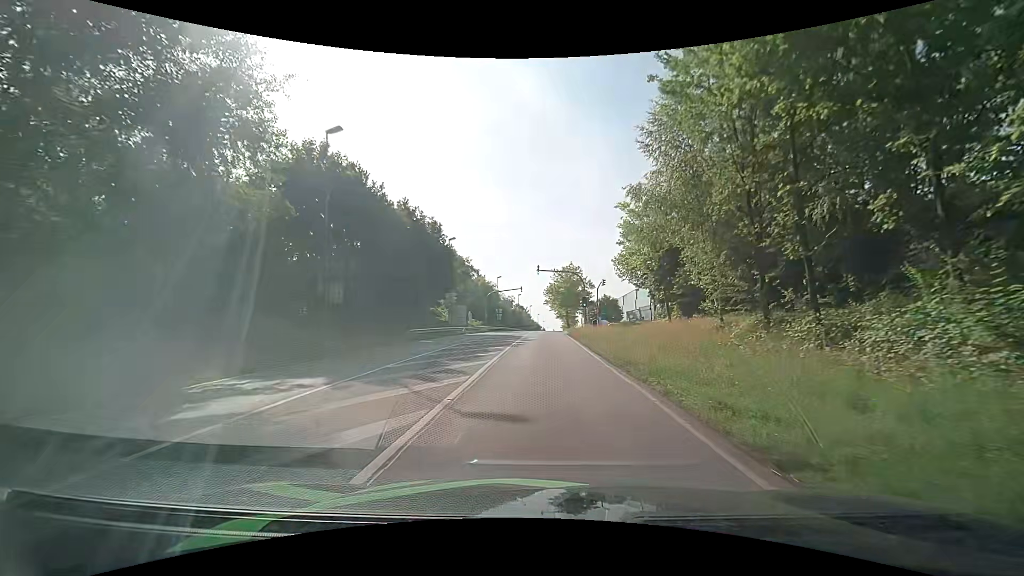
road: secondary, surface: asphalt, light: Day
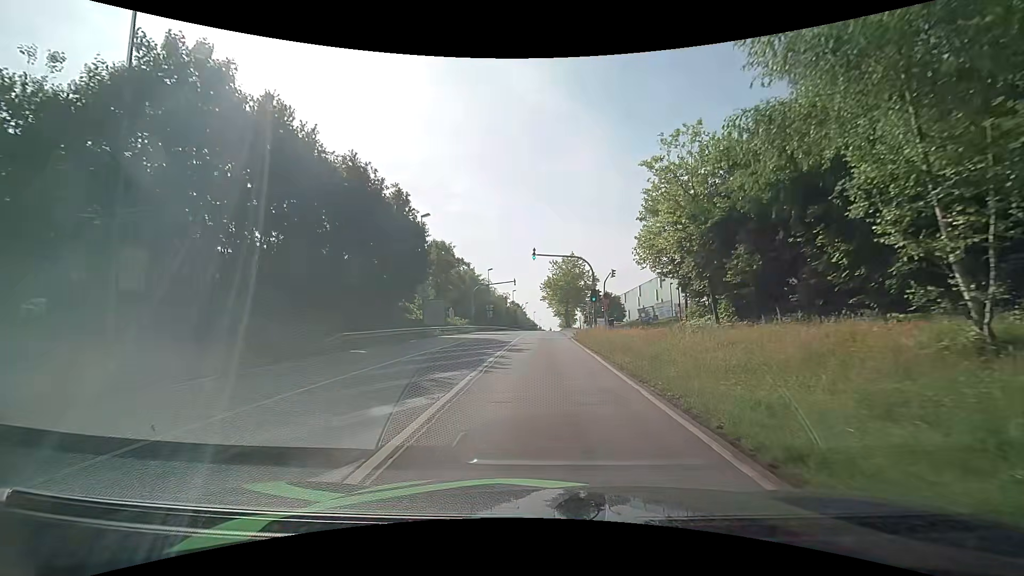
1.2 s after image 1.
(0.0, +11.0) m; +1°
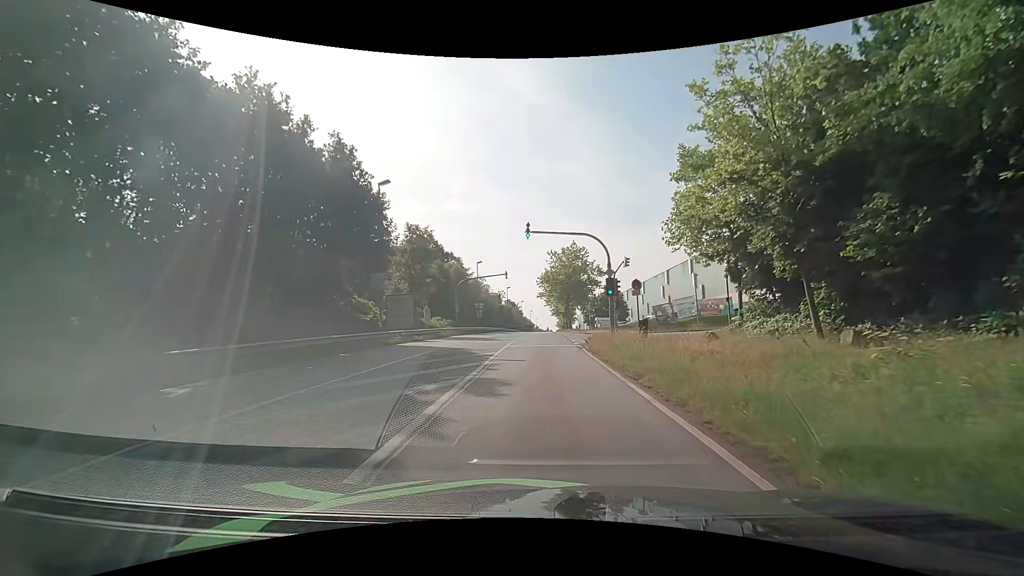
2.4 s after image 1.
(0.0, +10.2) m; 0°
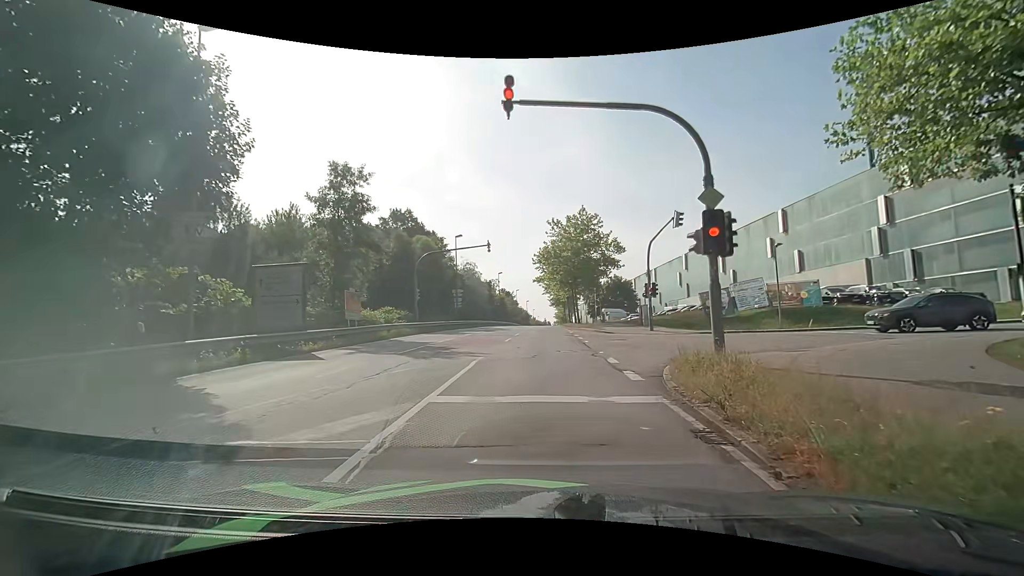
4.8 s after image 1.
(+0.1, +16.1) m; +1°
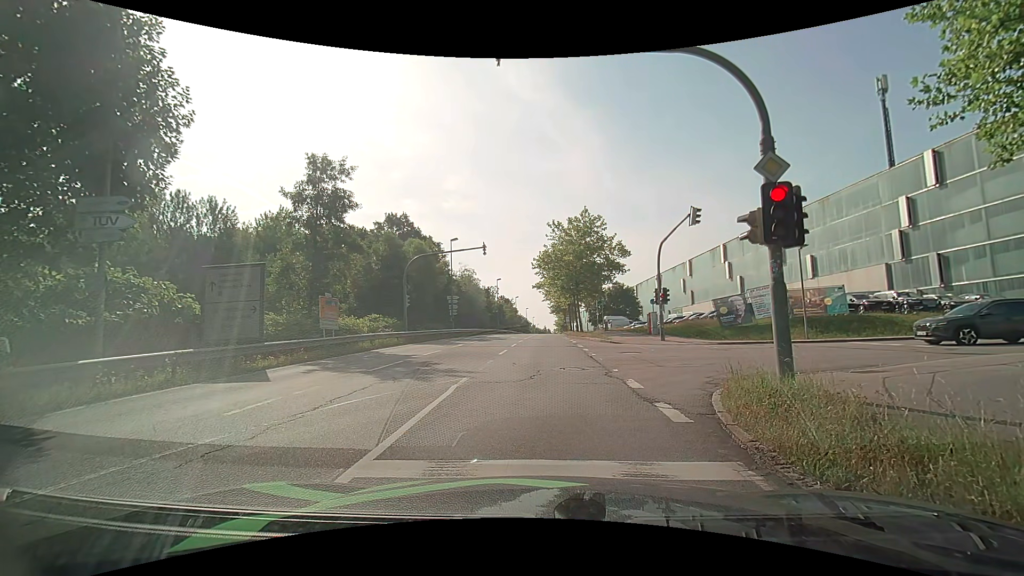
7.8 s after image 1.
(0.0, +2.7) m; +2°
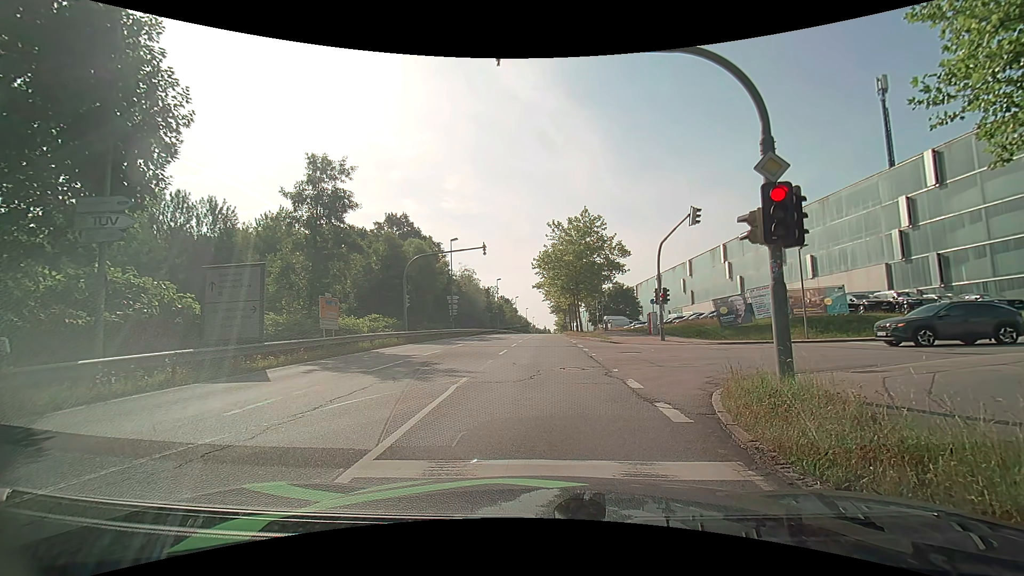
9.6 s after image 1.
(0.0, 0.0) m; 0°
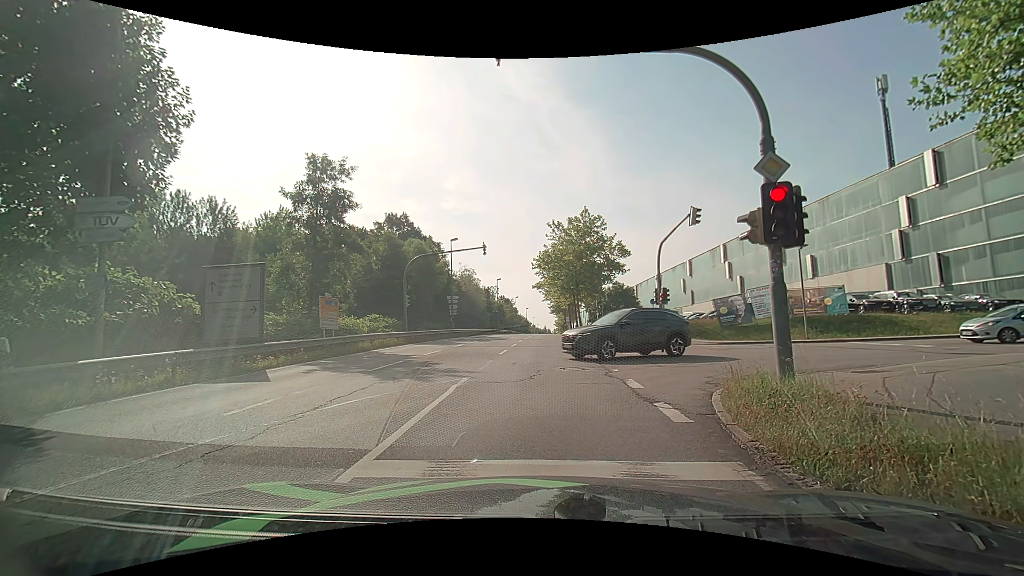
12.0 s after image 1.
(0.0, 0.0) m; 0°
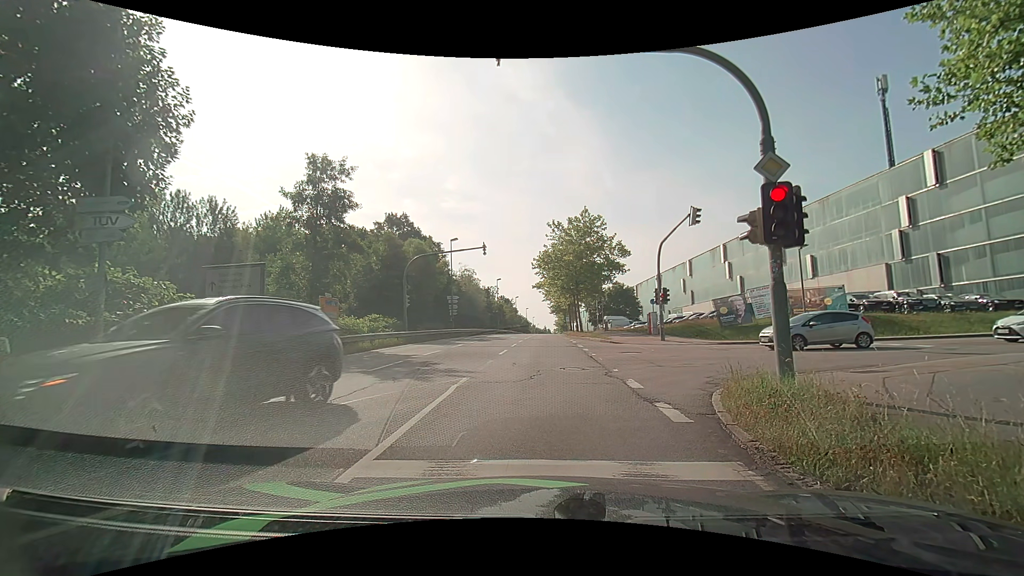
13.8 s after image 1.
(0.0, 0.0) m; 0°
